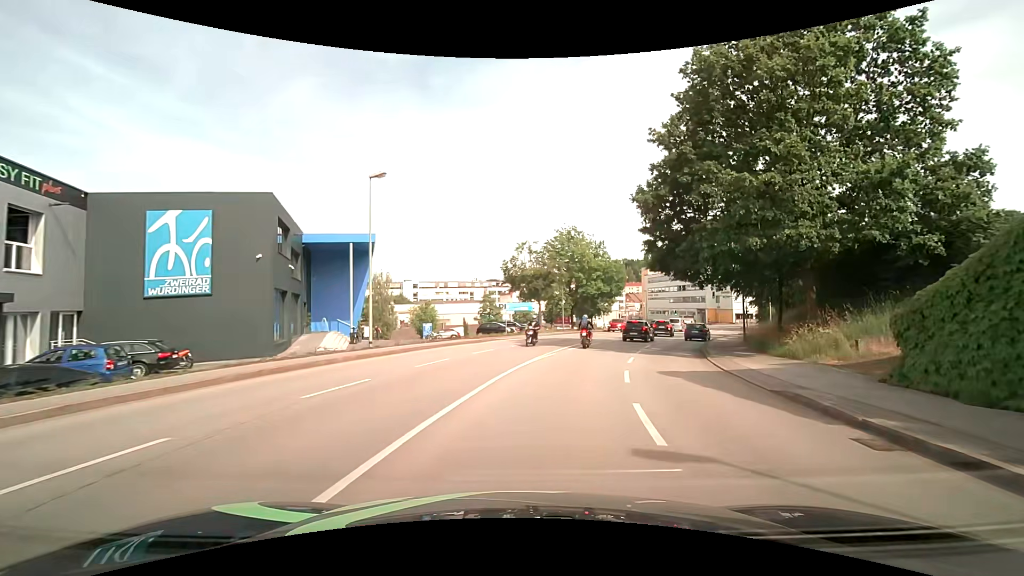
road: tertiary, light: Day
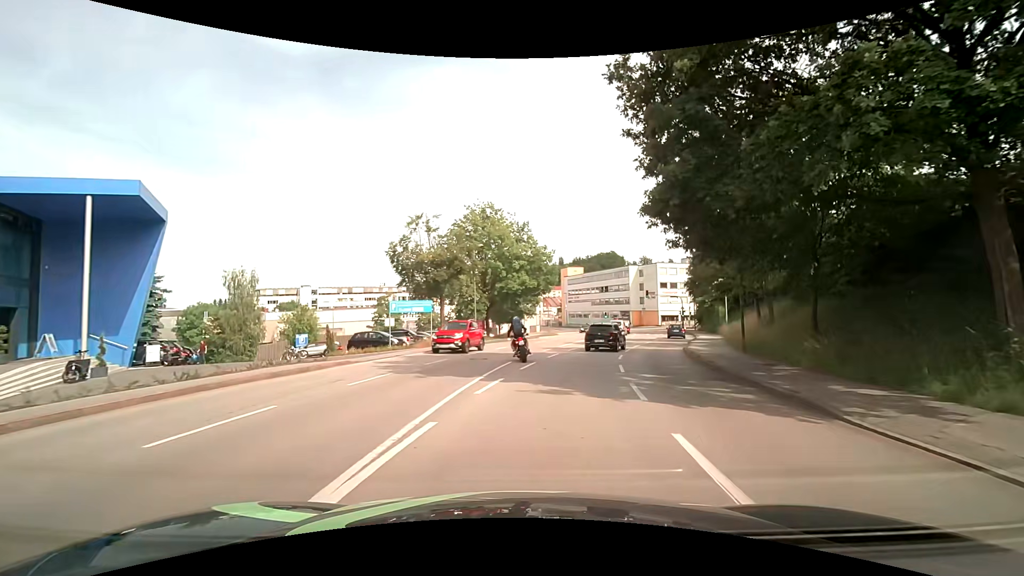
(+1.3, +14.1) m; +10°
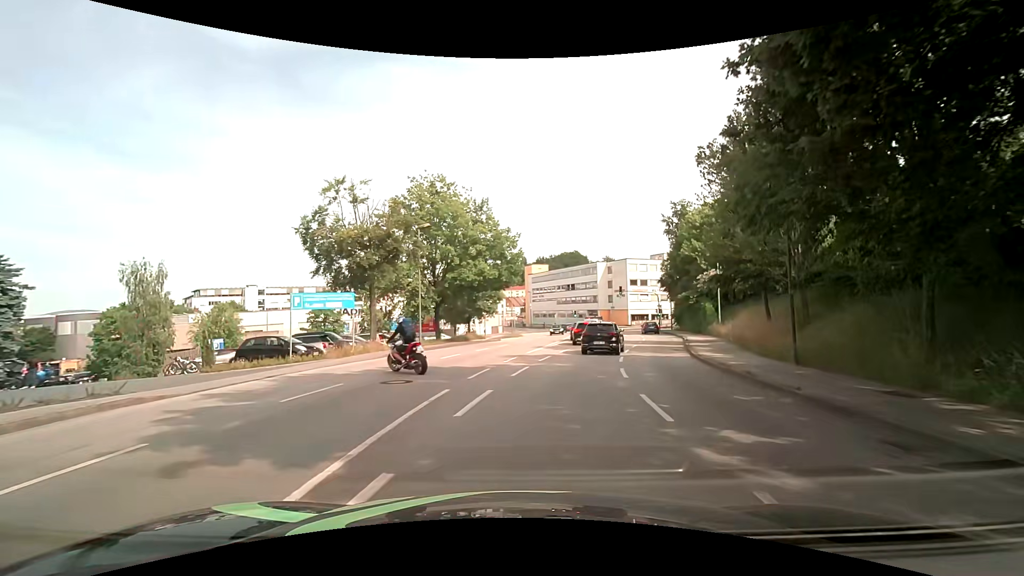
(+0.3, +8.2) m; +4°
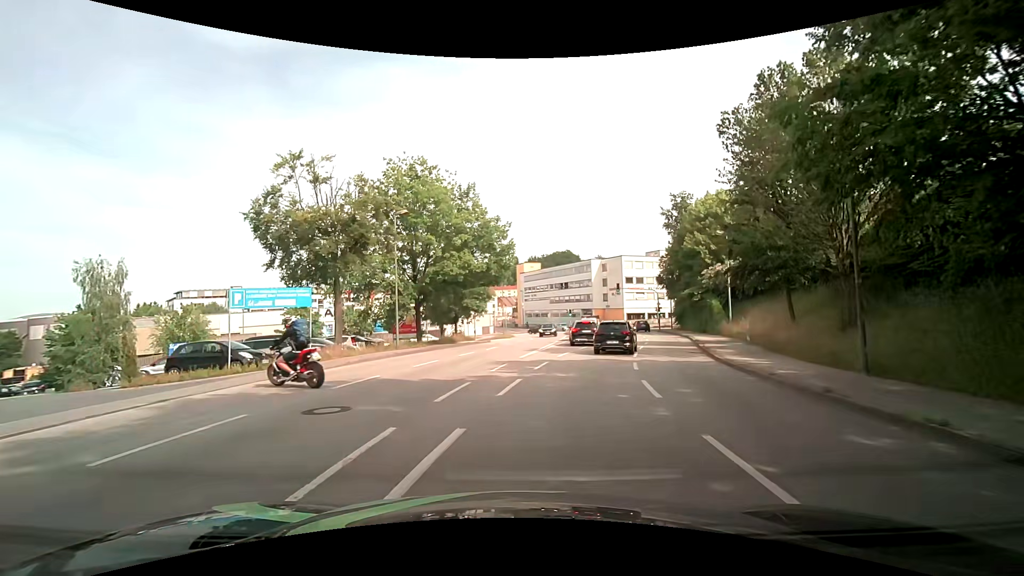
(+0.1, +3.9) m; +2°
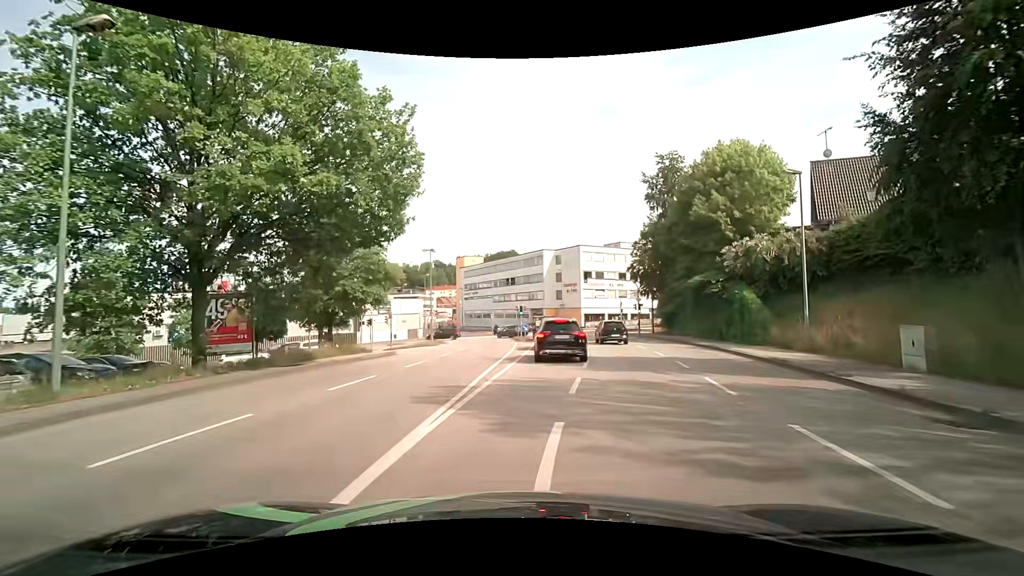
(+0.8, +17.3) m; +7°
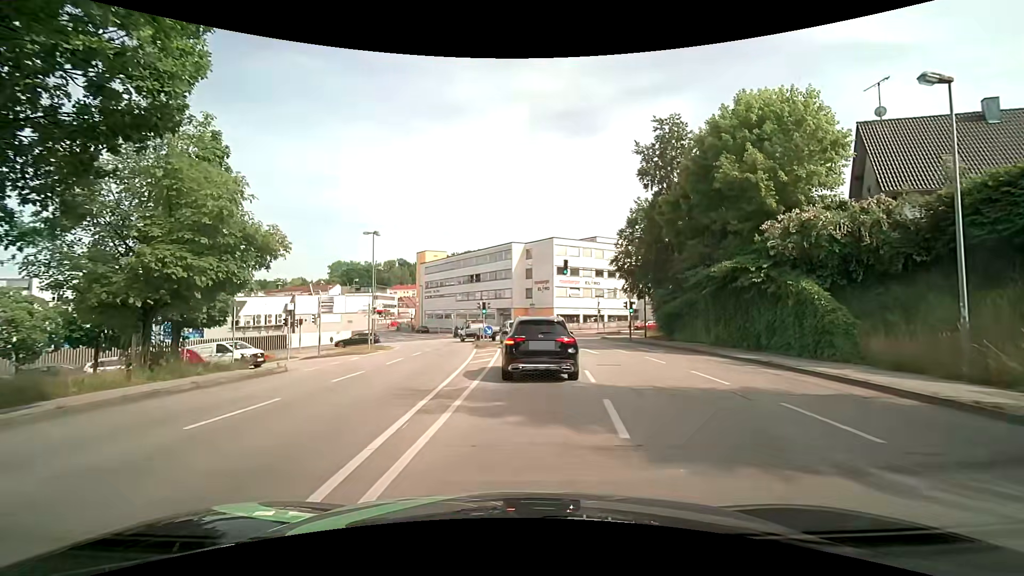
(+0.2, +9.6) m; +4°
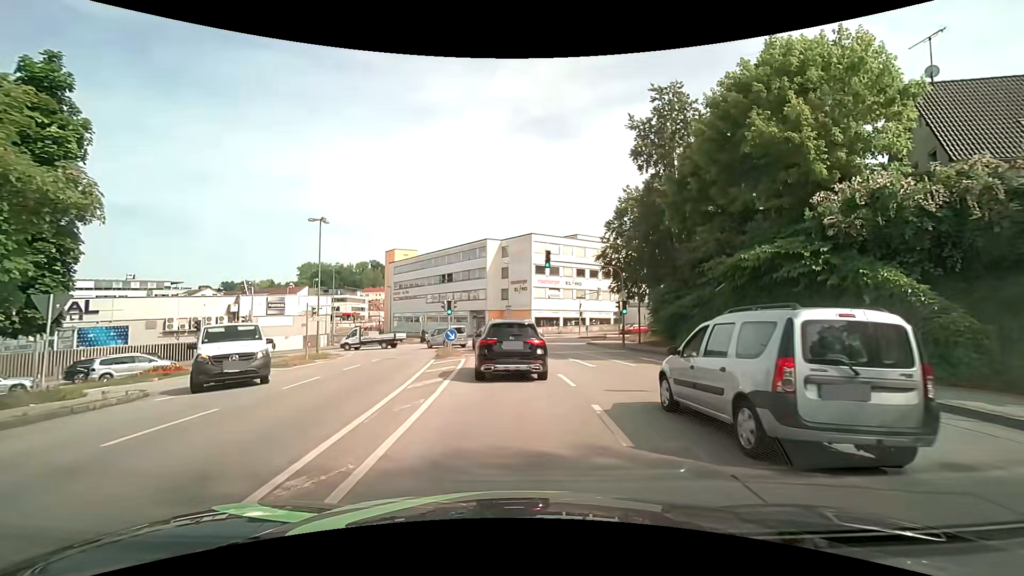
(+0.2, +6.3) m; +1°
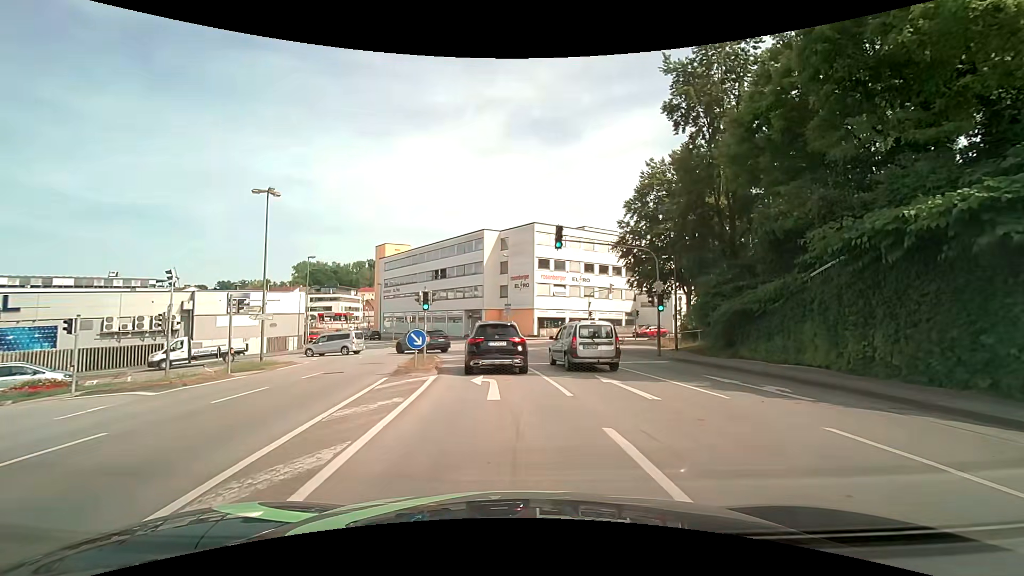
(+0.2, +8.2) m; +2°
